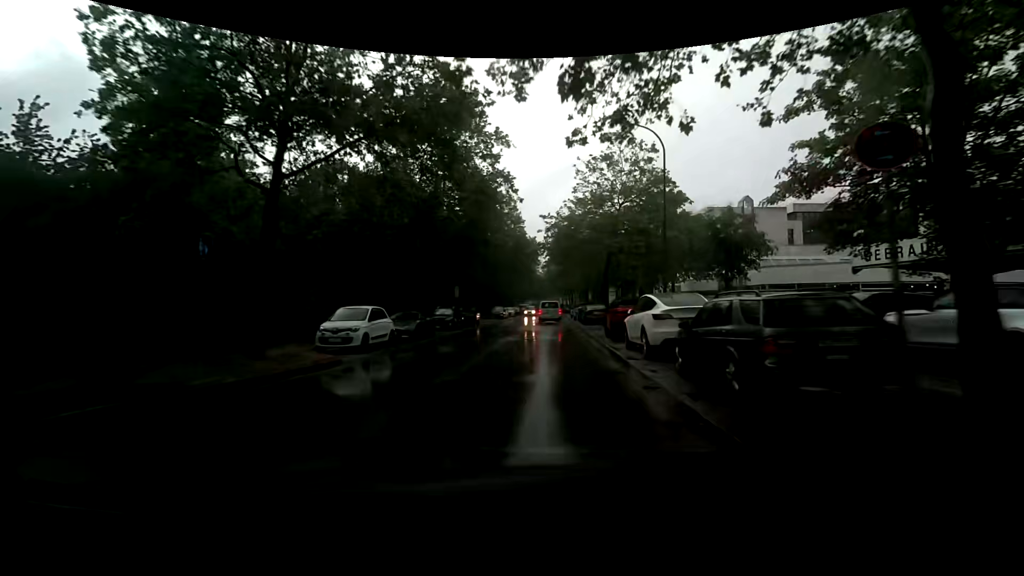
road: tertiary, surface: asphalt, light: Day
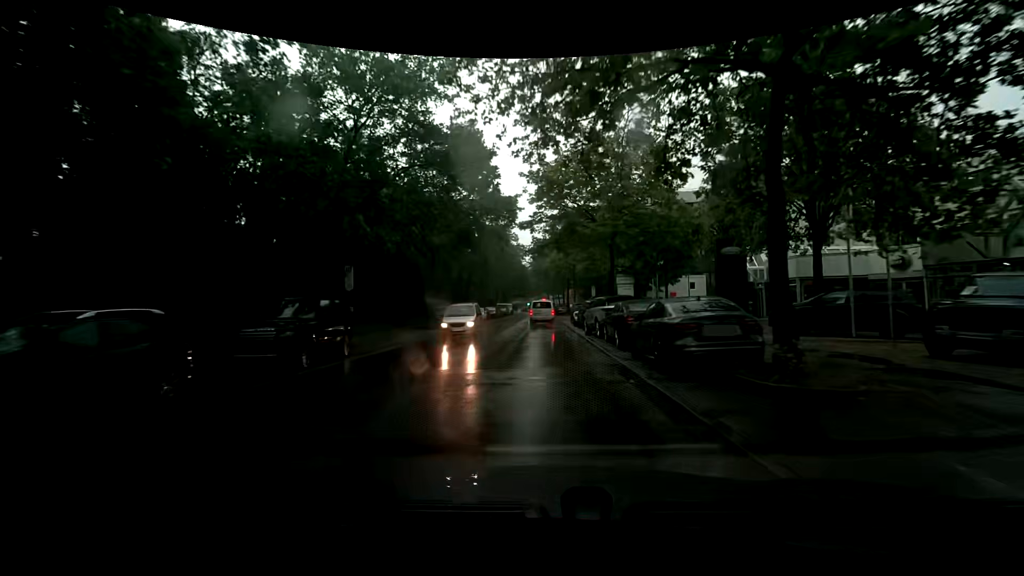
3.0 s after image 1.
(-0.6, +26.2) m; +1°
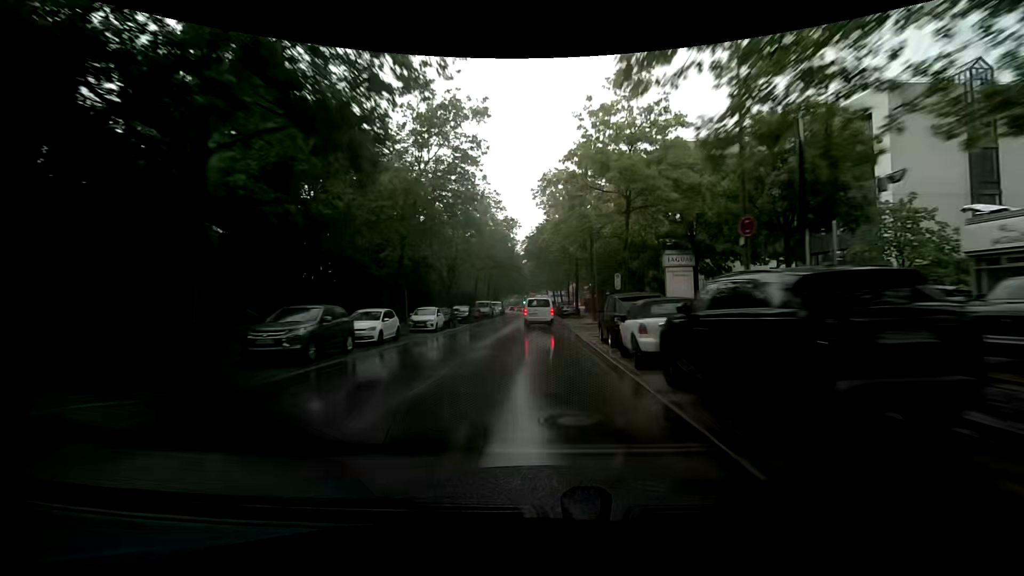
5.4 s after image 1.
(-0.1, +22.6) m; 0°
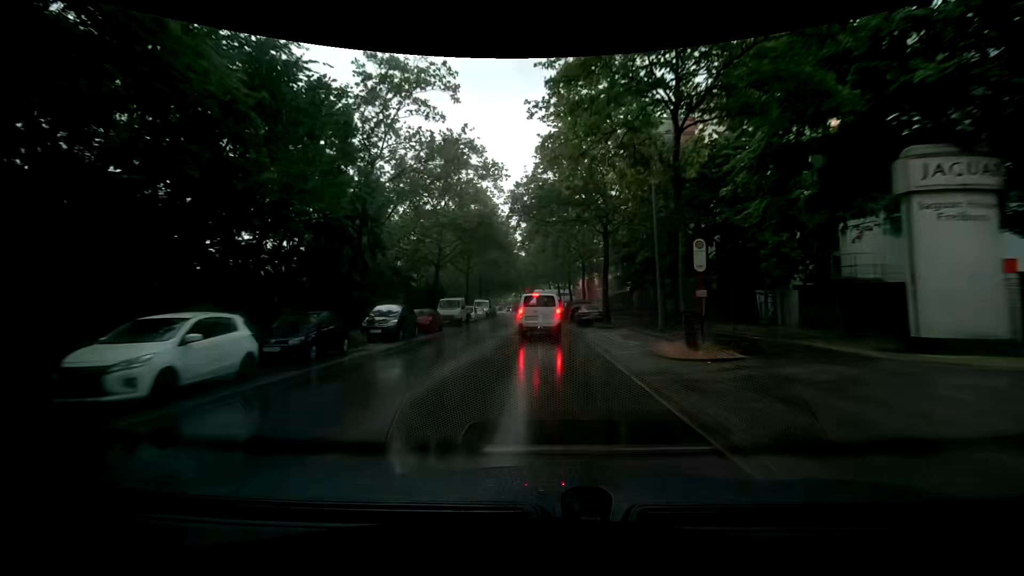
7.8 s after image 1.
(-0.3, +21.4) m; 0°
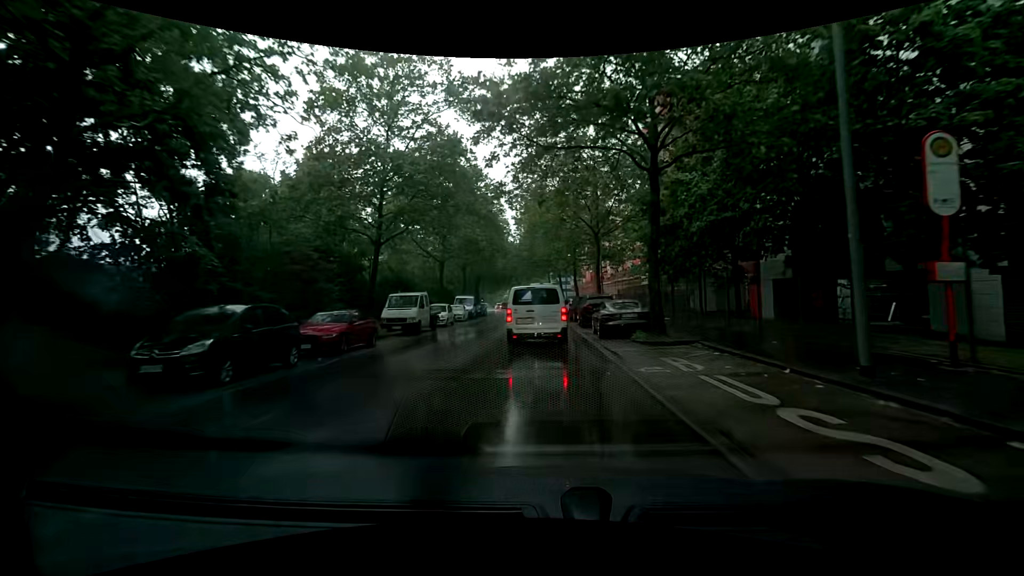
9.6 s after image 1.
(-0.1, +11.8) m; 0°
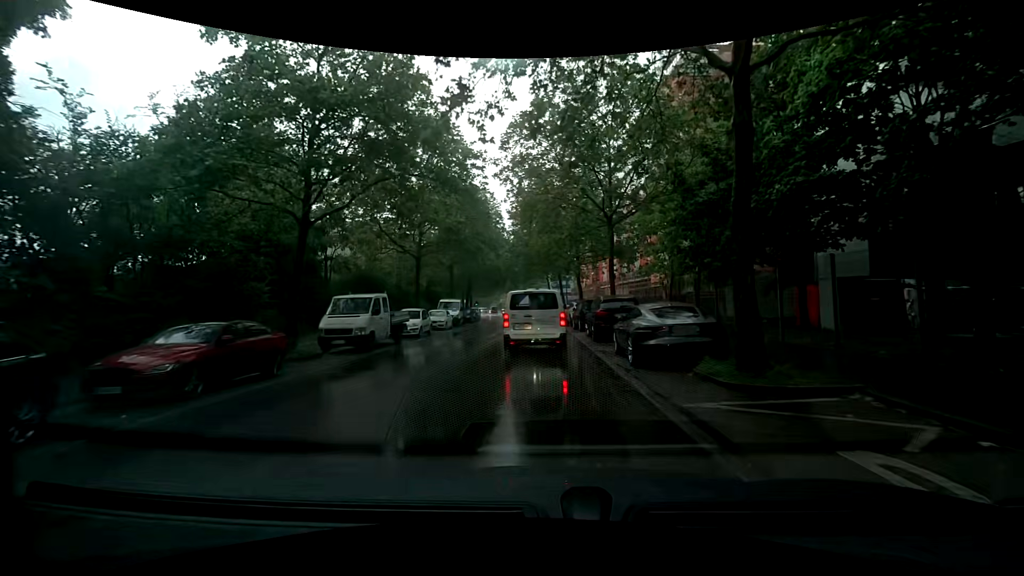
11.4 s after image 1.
(0.0, +6.5) m; +1°
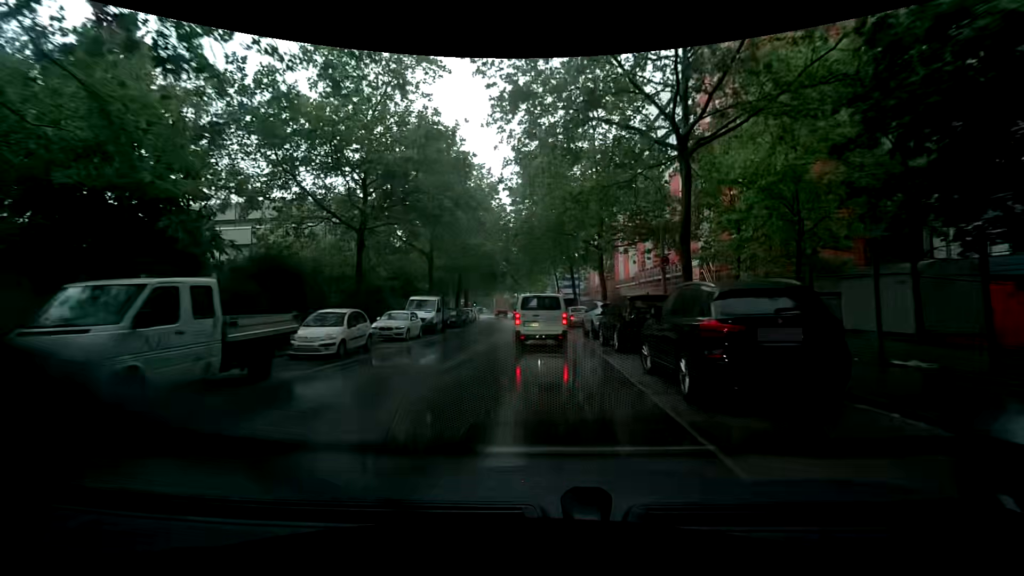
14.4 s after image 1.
(-0.4, +11.4) m; -4°
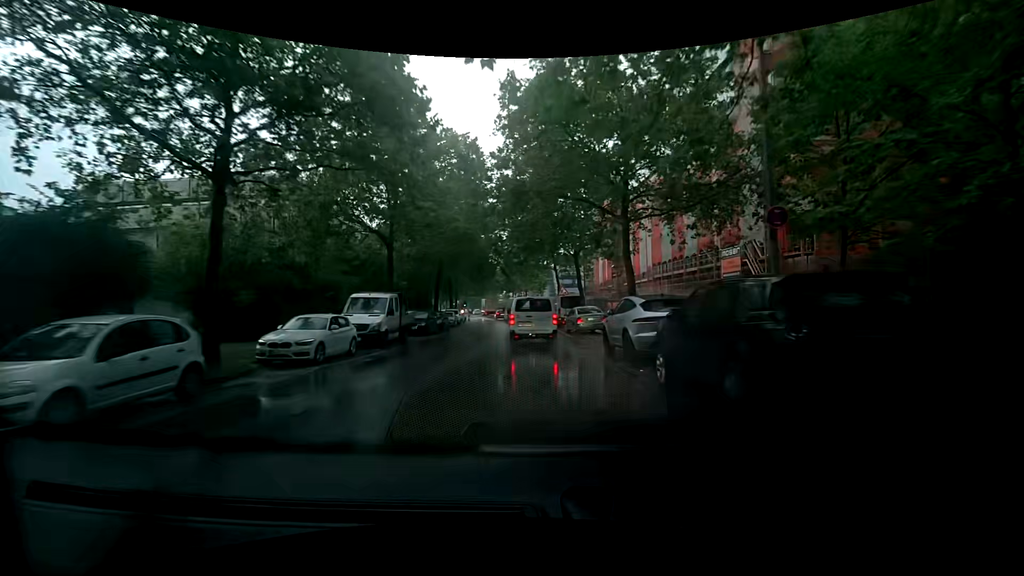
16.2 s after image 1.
(+0.8, +9.2) m; +5°
